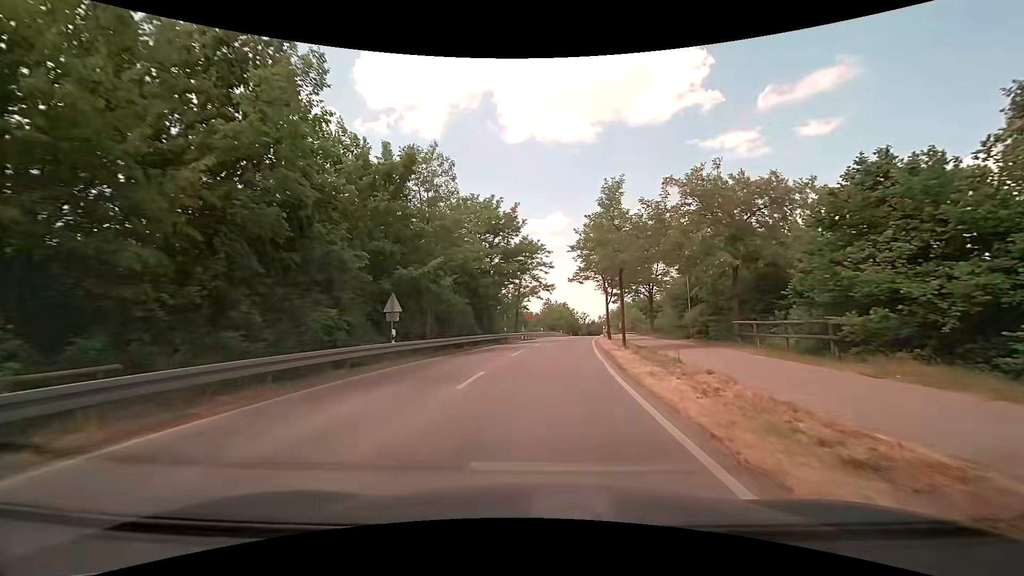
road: tertiary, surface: asphalt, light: Day
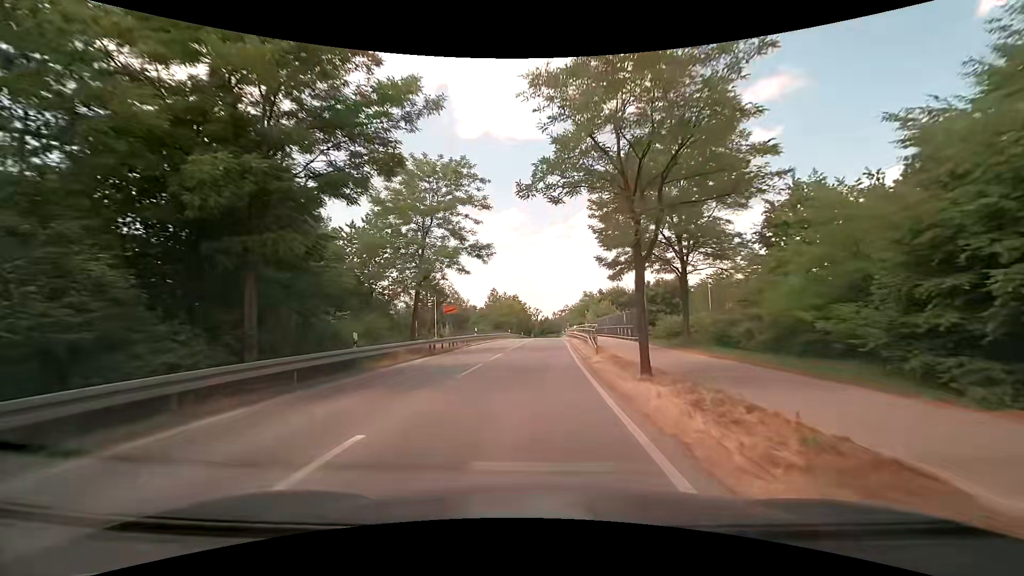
(+1.7, +26.0) m; +6°
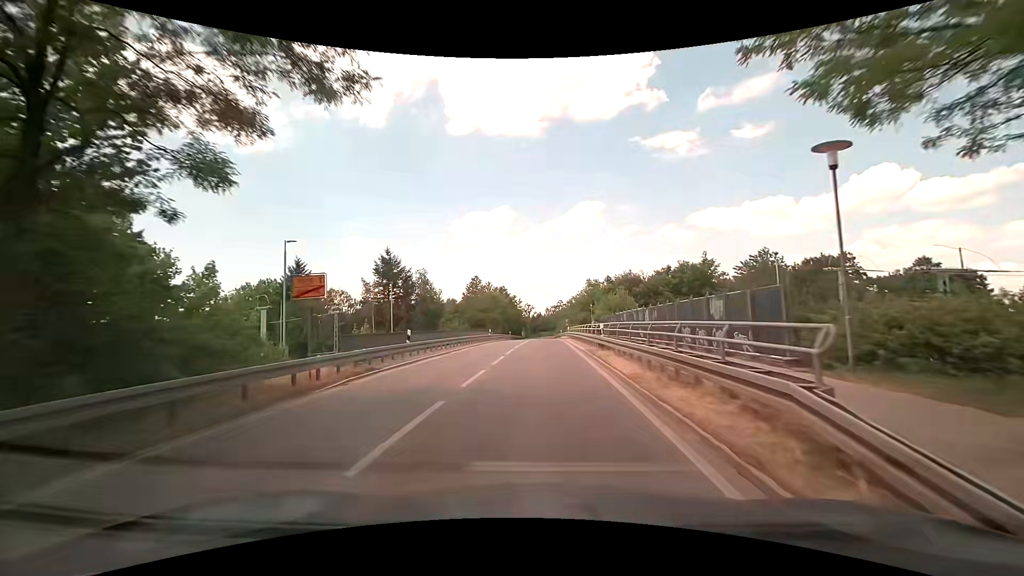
(+0.2, +20.3) m; +1°
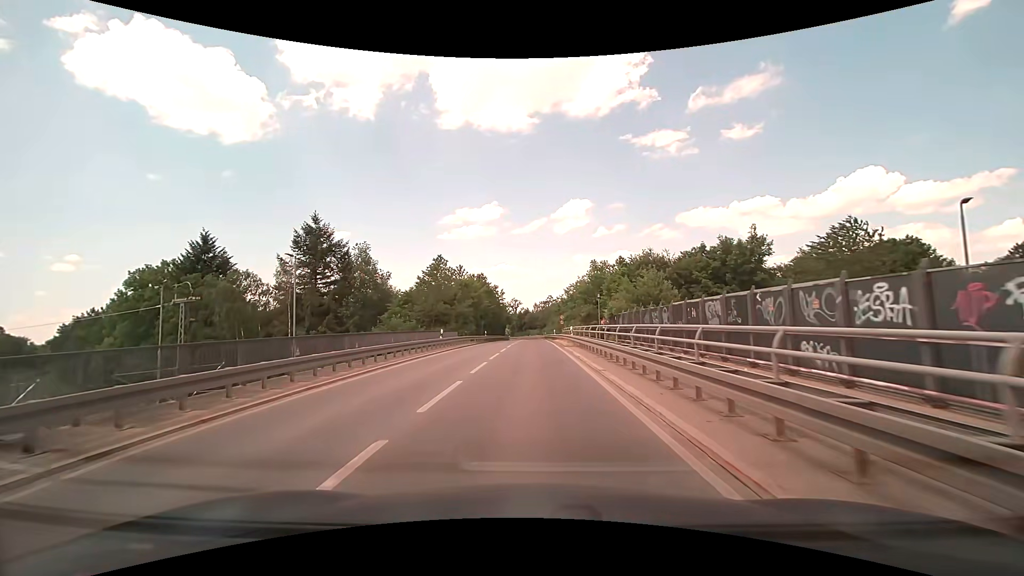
(+0.3, +20.8) m; +1°
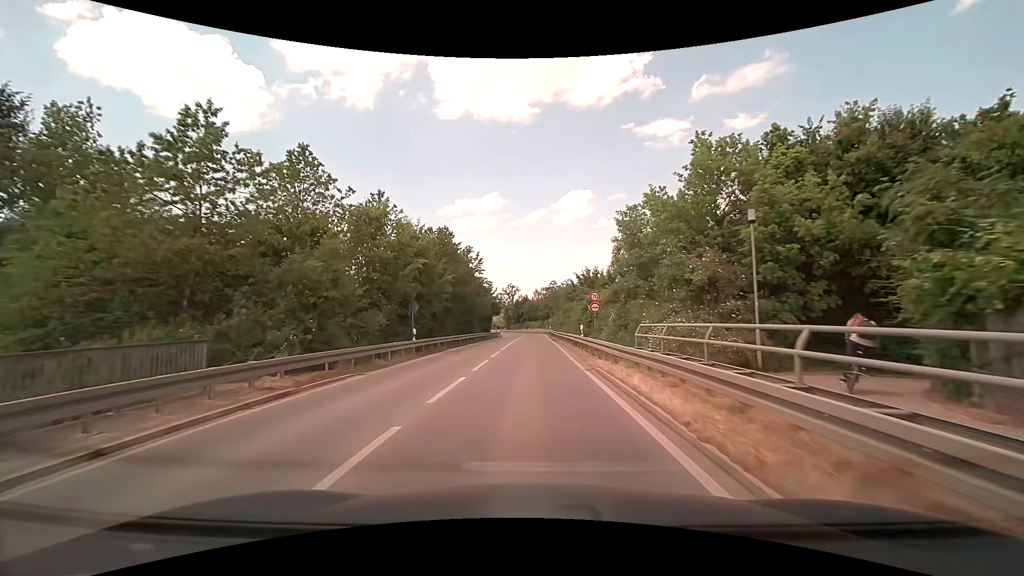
(0.0, +35.4) m; 0°
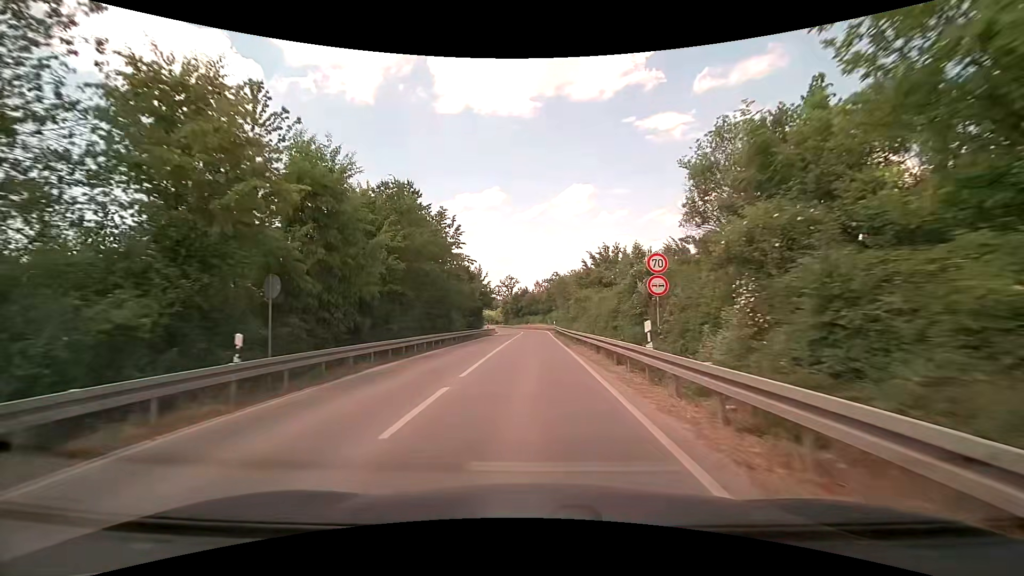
(0.0, +14.6) m; 0°
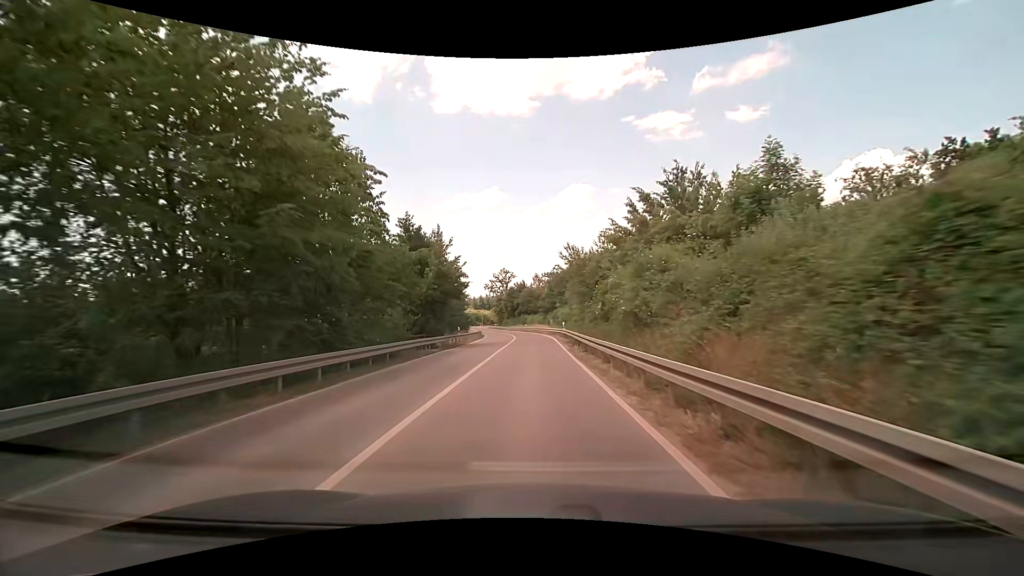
(-0.1, +22.7) m; 0°
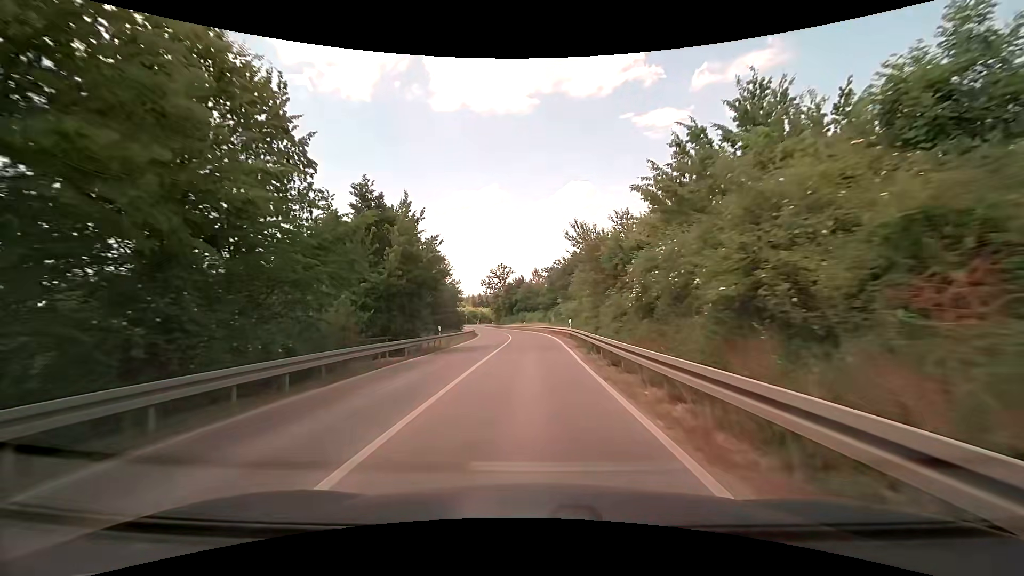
(0.0, +7.8) m; 0°
(0, +10) (0, +20) (0, +30) (0, +40) (-1, +50) (-1, +60) (-2, +70) (-4, +80) (-5, +90) (-7, +100) m
